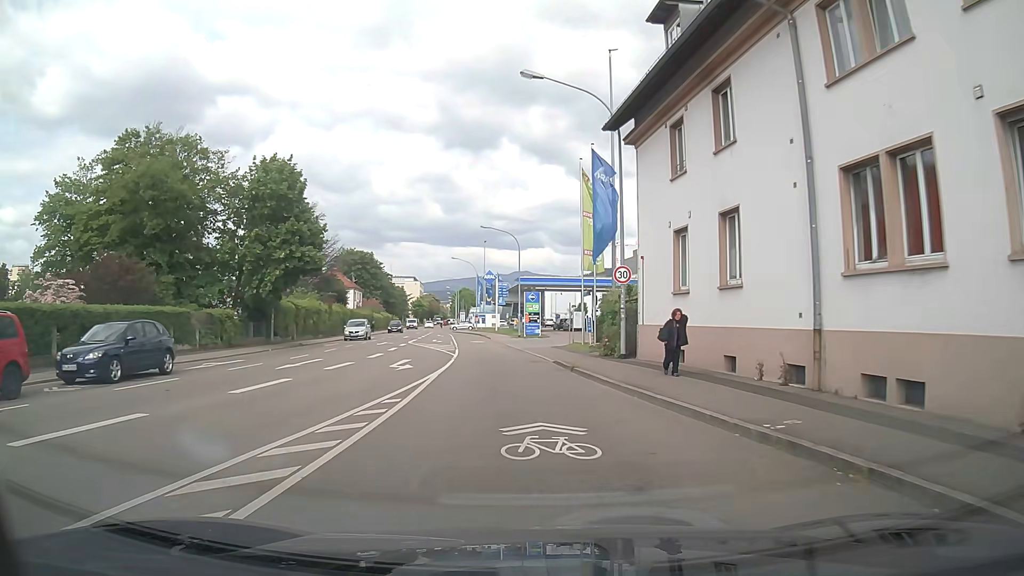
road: tertiary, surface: asphalt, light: Day
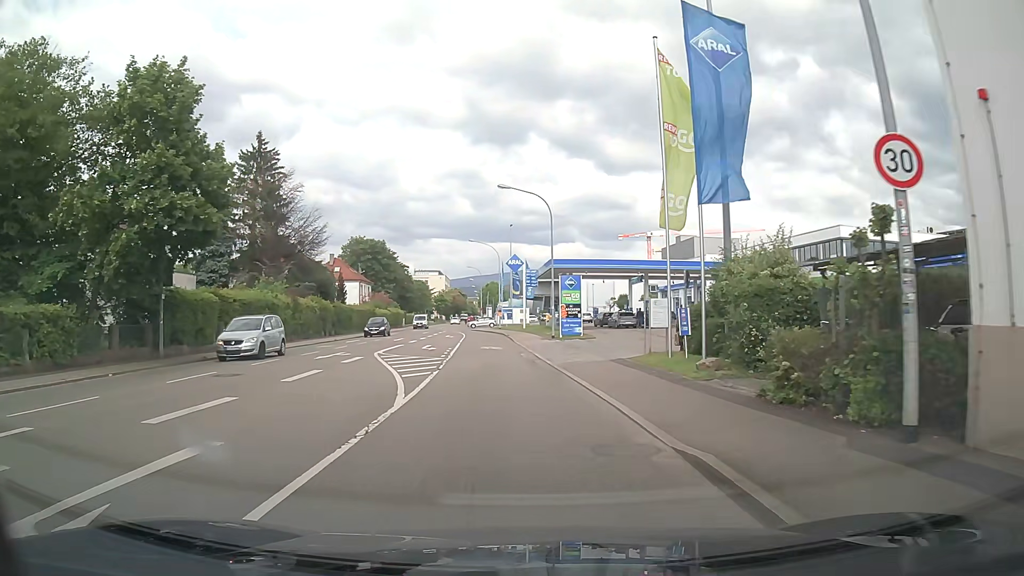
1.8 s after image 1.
(-0.3, +16.0) m; -1°
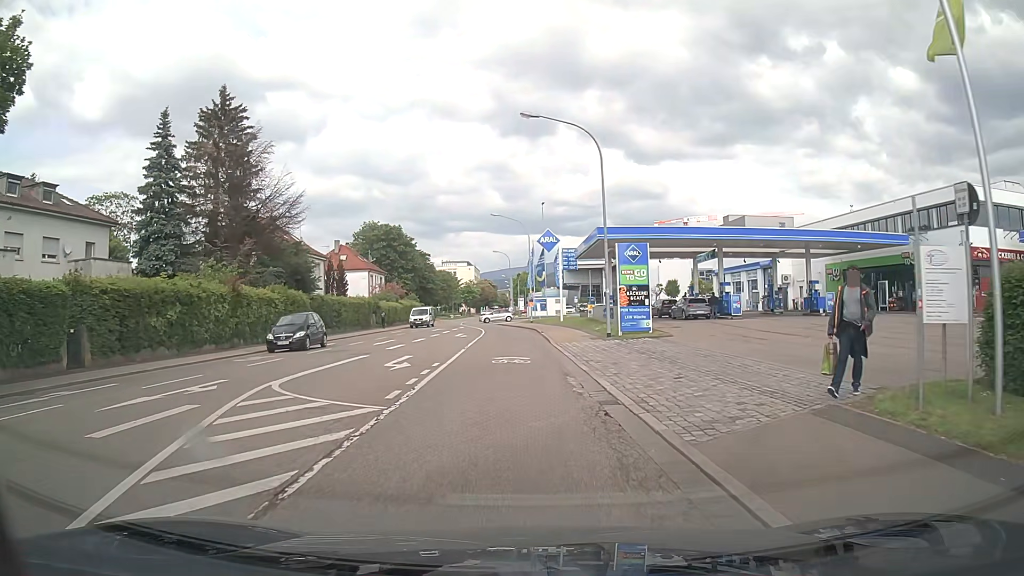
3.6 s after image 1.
(-0.6, +13.6) m; -4°
